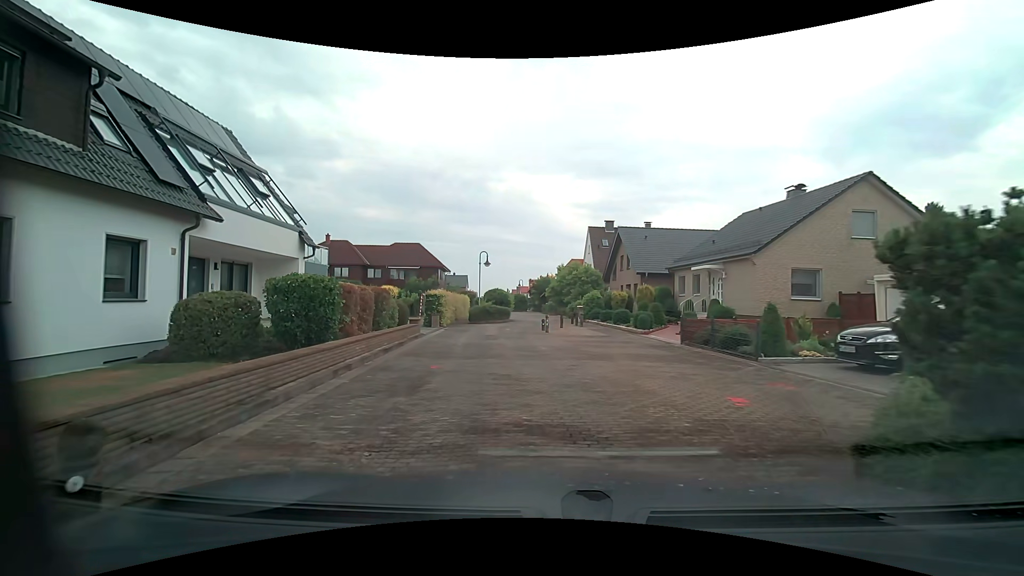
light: Day
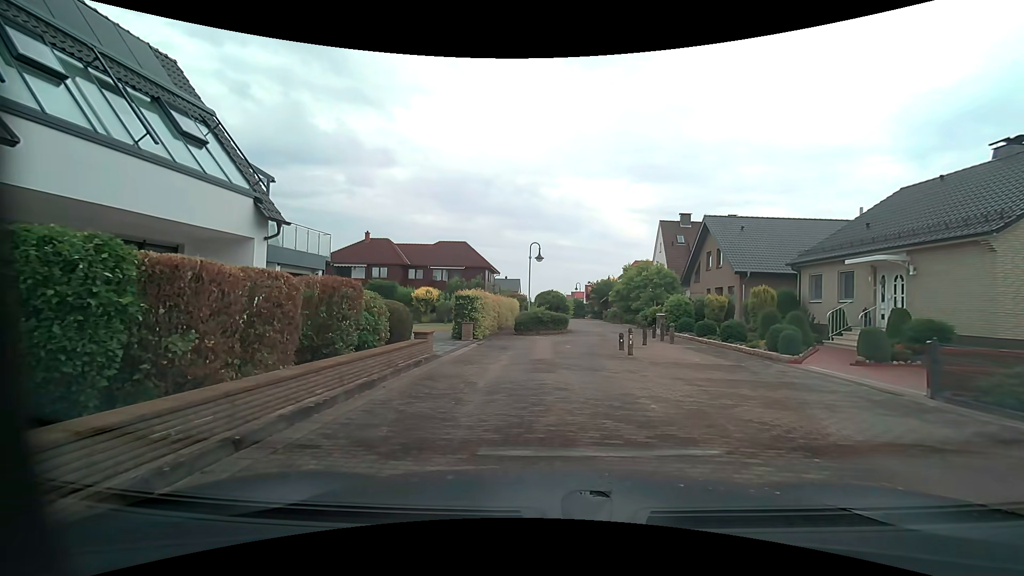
(-0.4, +7.6) m; -6°
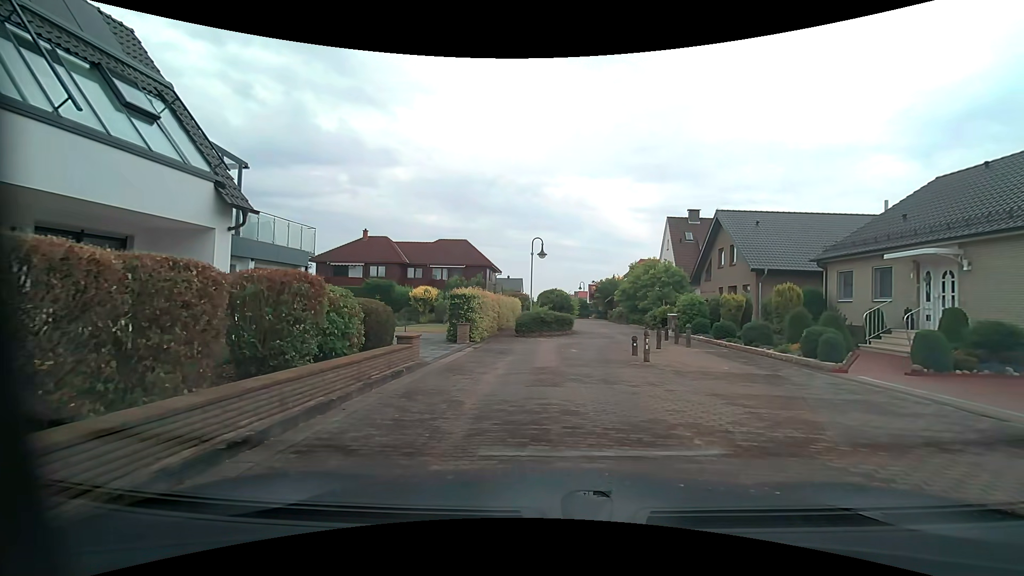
(0.0, +1.8) m; +1°
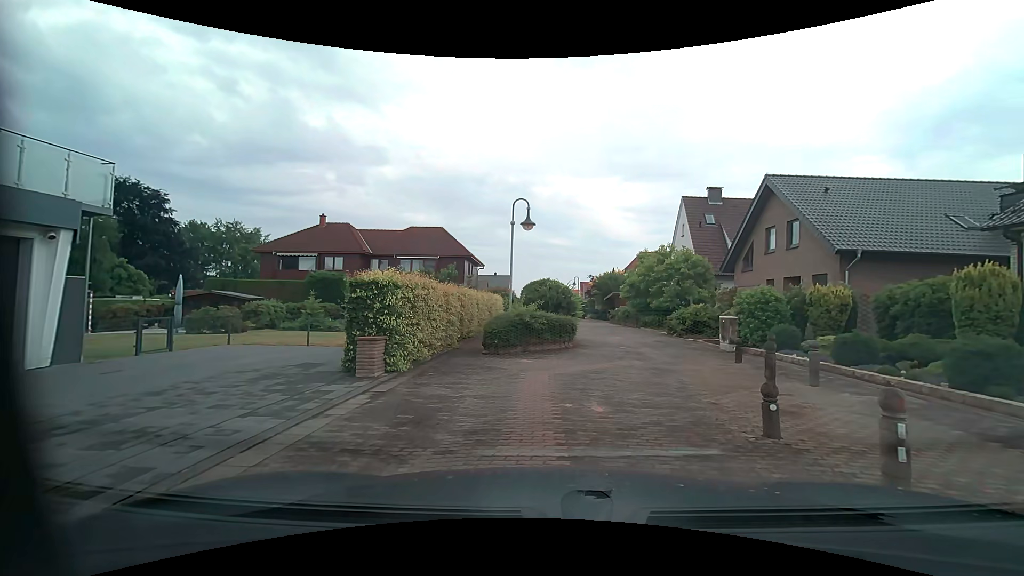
(0.0, +9.0) m; +1°
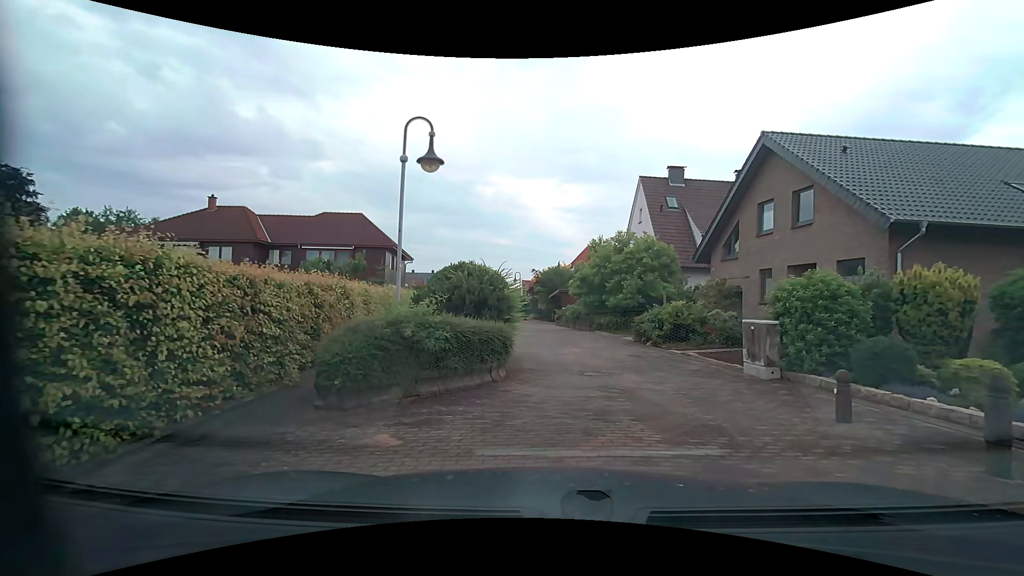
(+0.3, +7.1) m; +6°
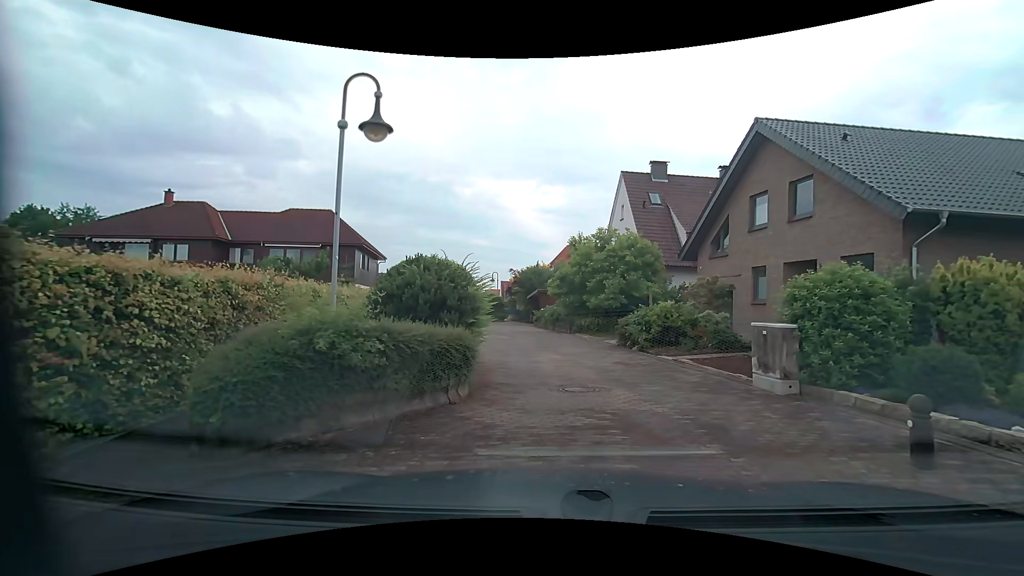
(0.0, +1.8) m; +3°
